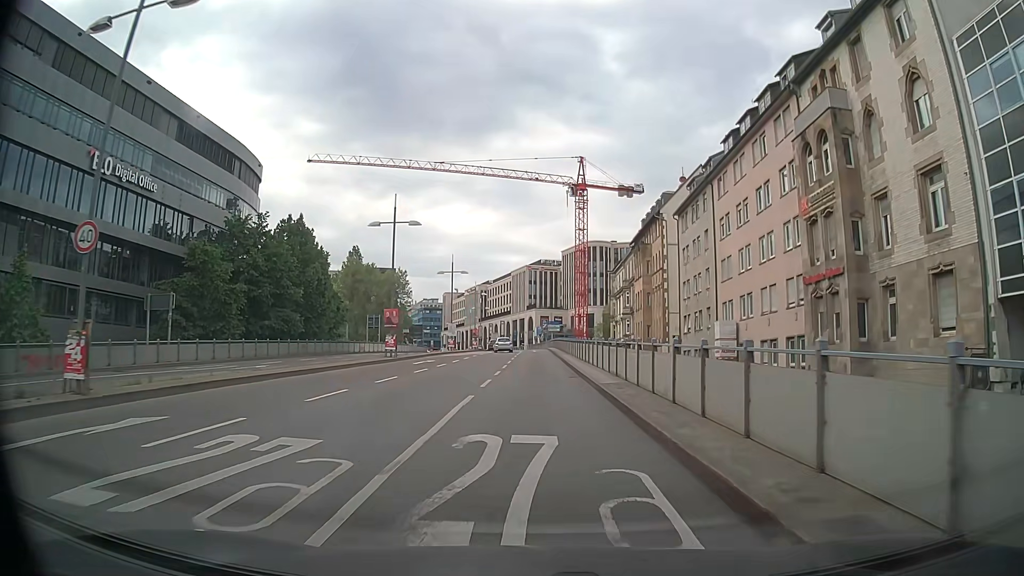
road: primary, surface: asphalt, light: Day
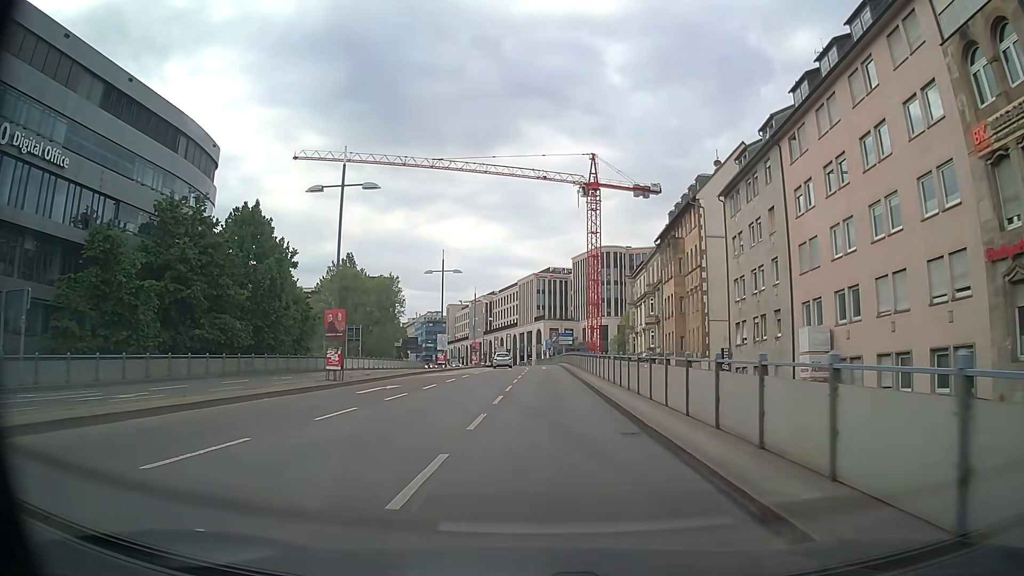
(0.0, +12.6) m; 0°
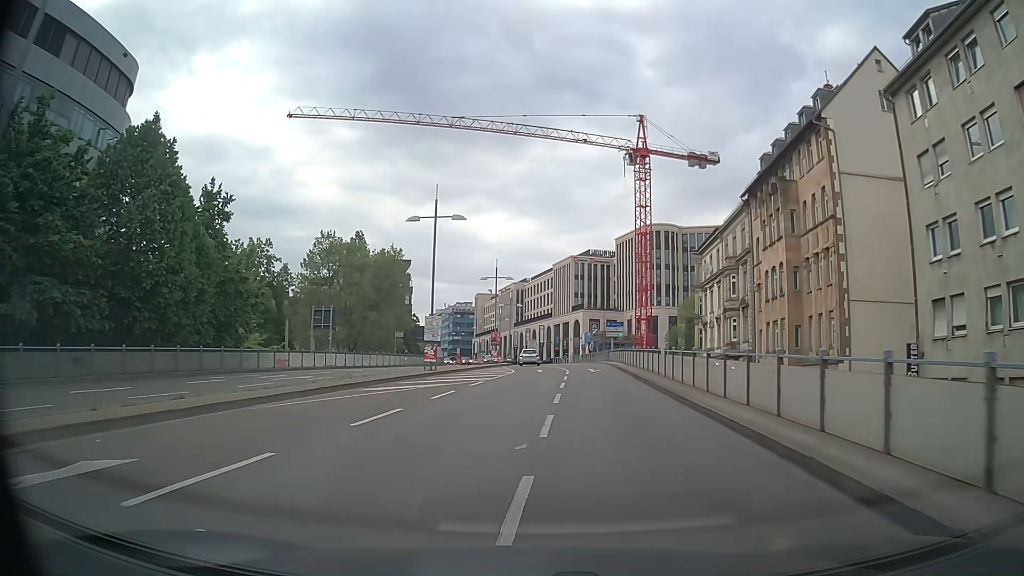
(-0.5, +20.1) m; -3°
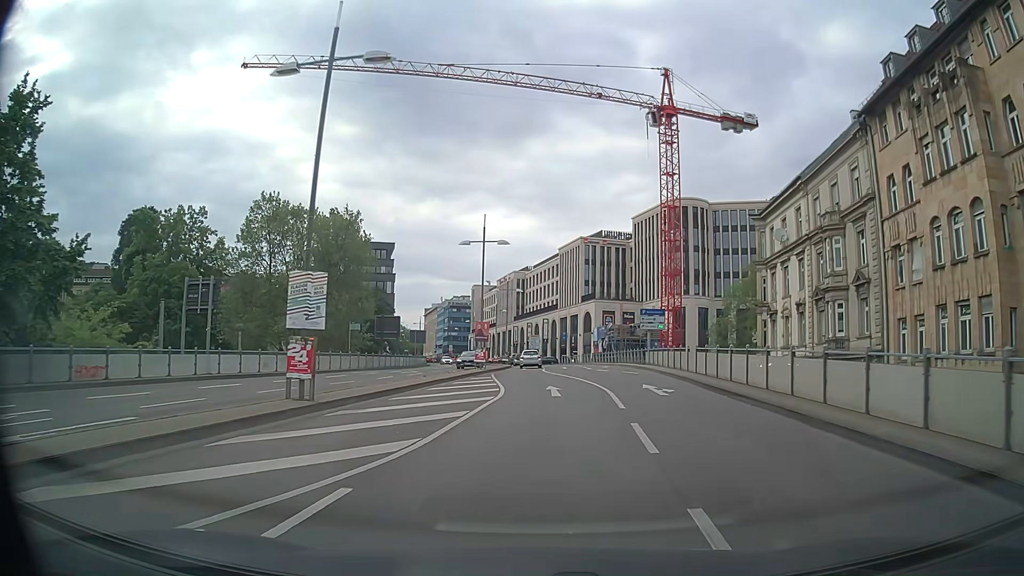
(-0.2, +19.5) m; 0°
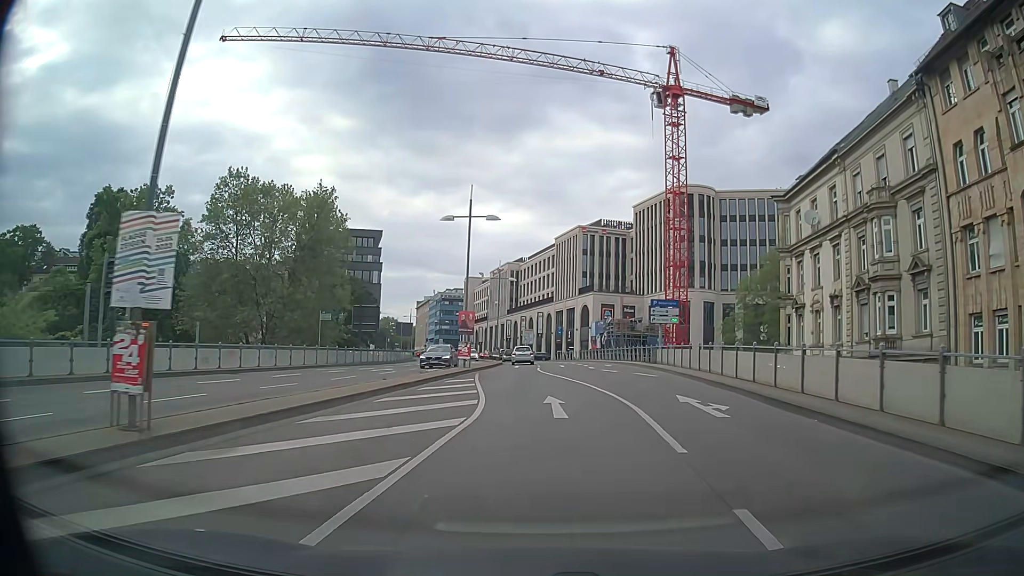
(-0.1, +6.3) m; 0°
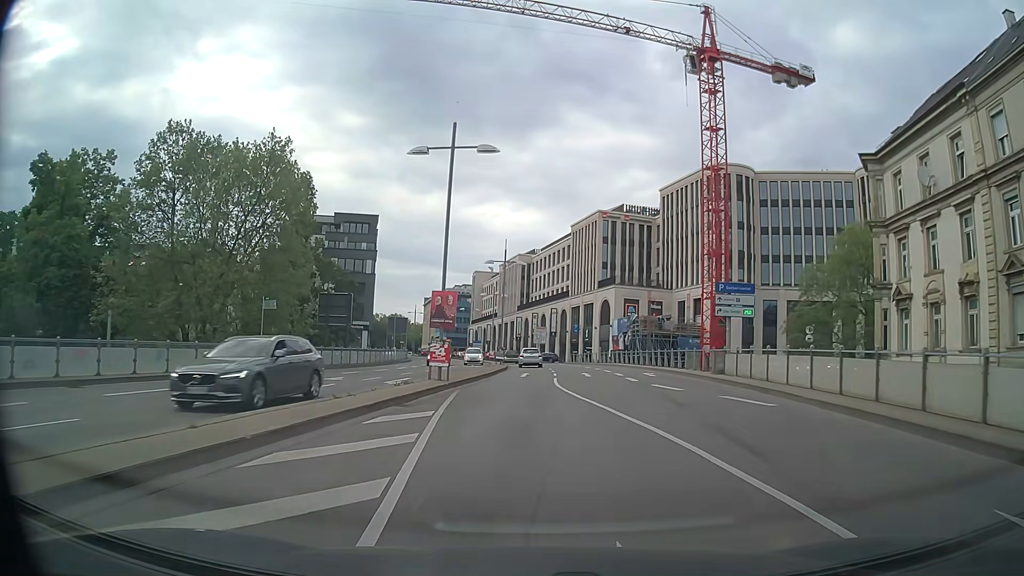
(-0.1, +12.5) m; -1°
